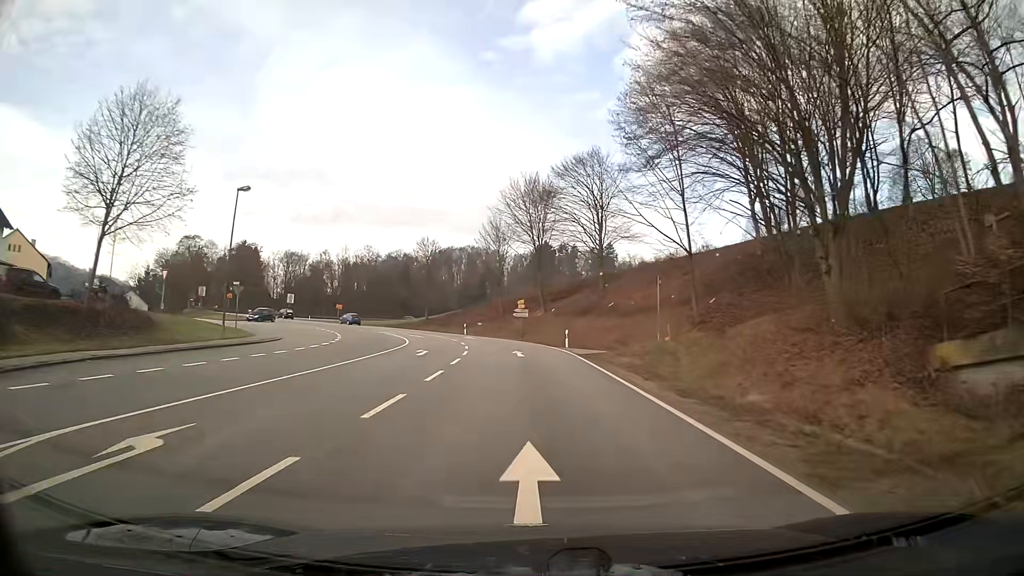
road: primary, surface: asphalt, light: Day
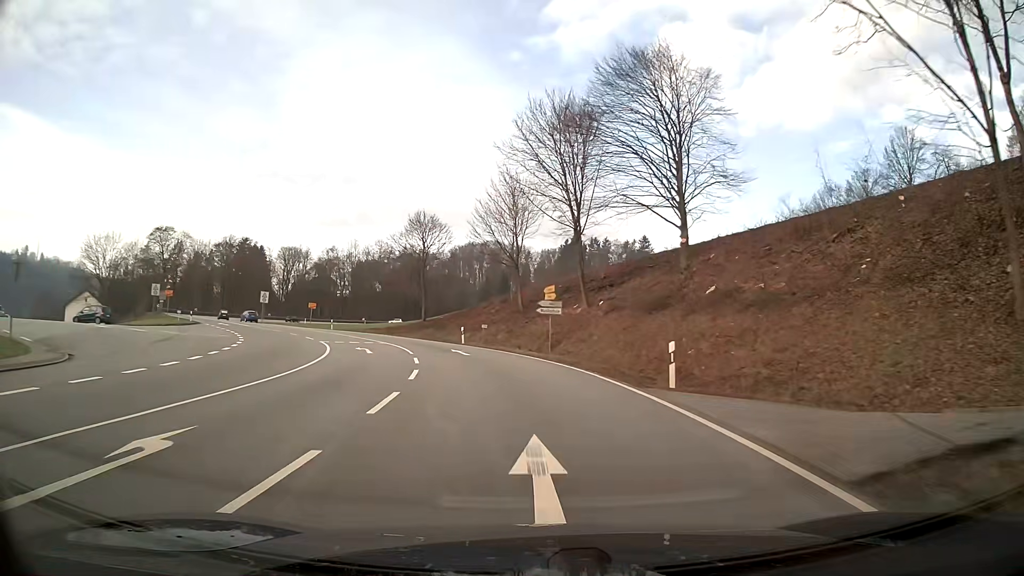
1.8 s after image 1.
(-0.4, +23.7) m; -3°
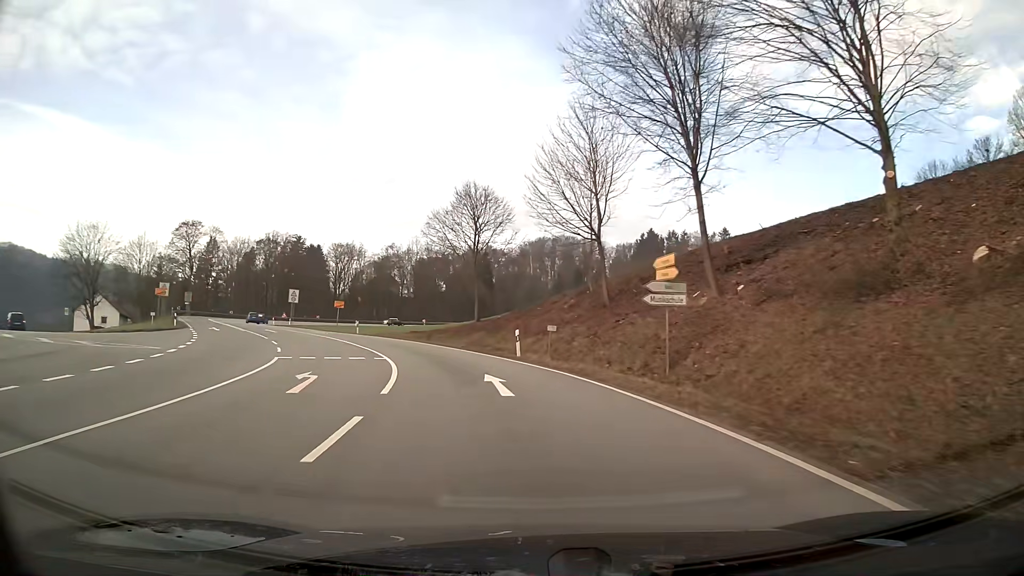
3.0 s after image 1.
(-0.9, +15.6) m; -7°
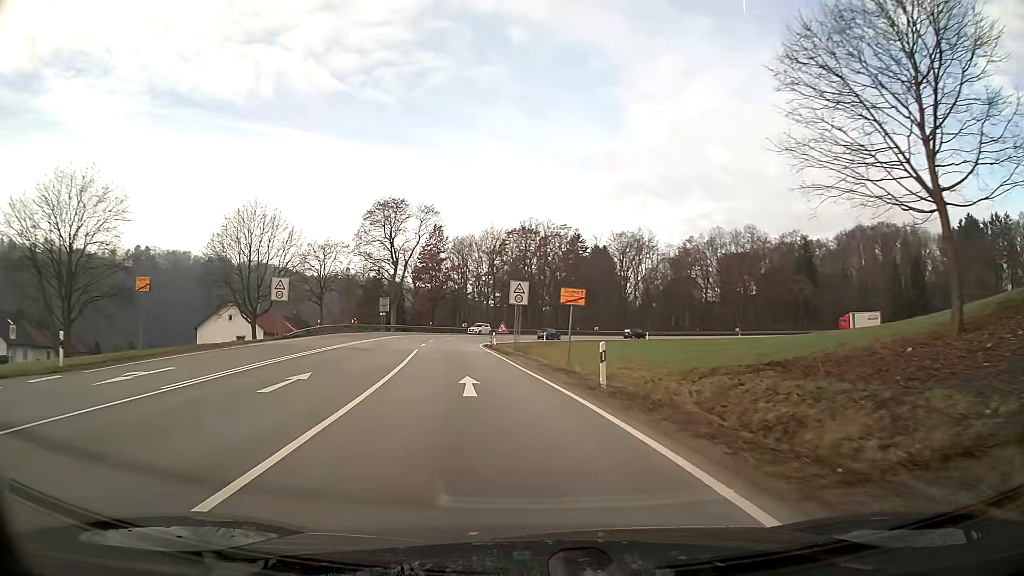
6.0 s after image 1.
(-8.1, +37.0) m; -26°
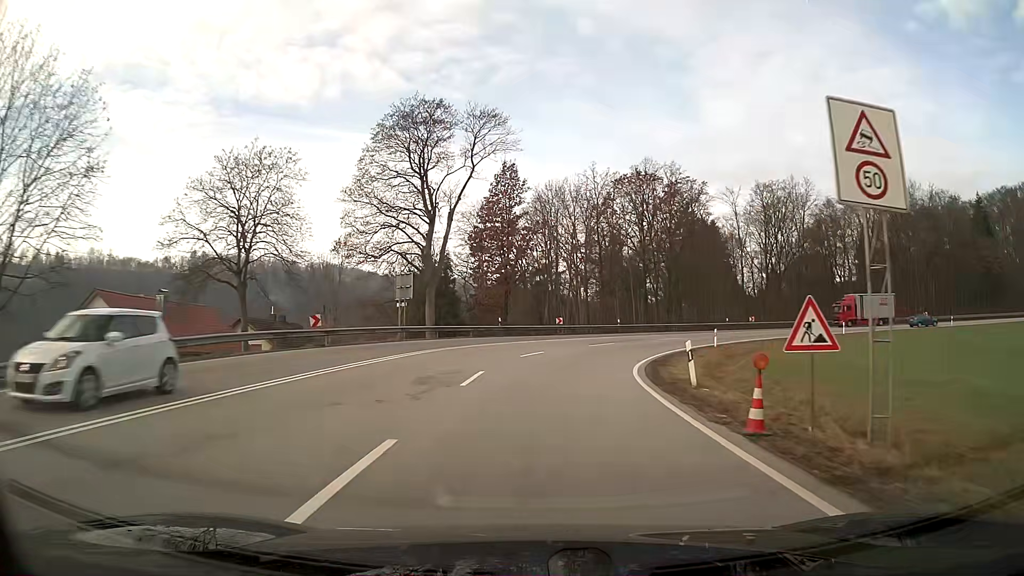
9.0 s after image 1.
(-3.3, +37.9) m; -4°
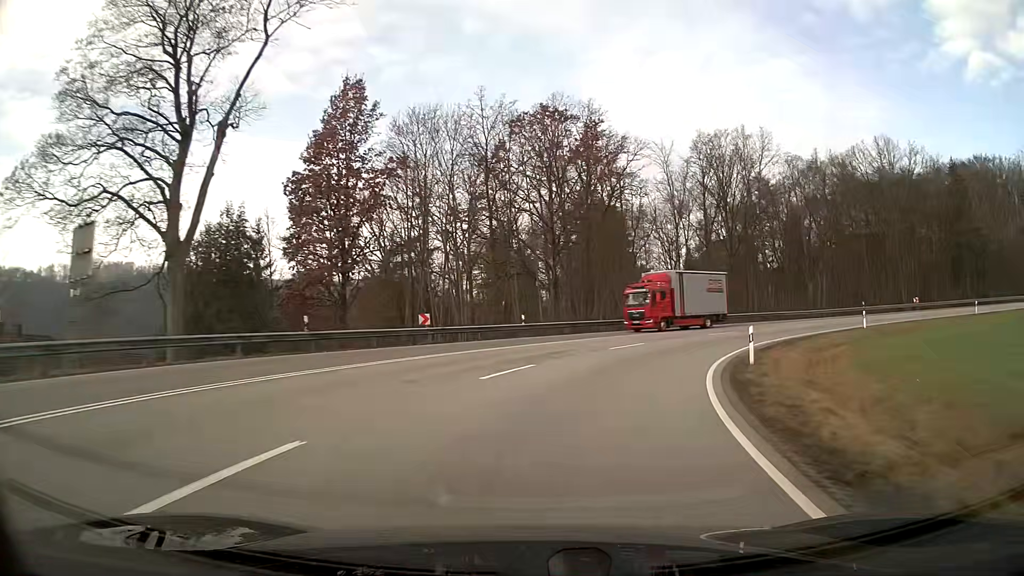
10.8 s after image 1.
(+1.9, +22.7) m; +12°
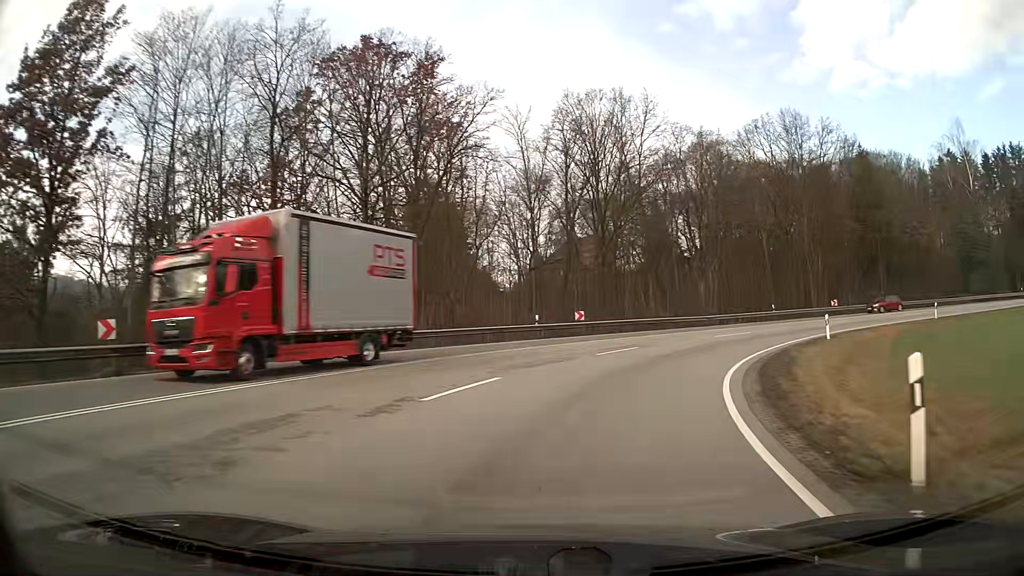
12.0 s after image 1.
(+1.8, +14.8) m; +14°
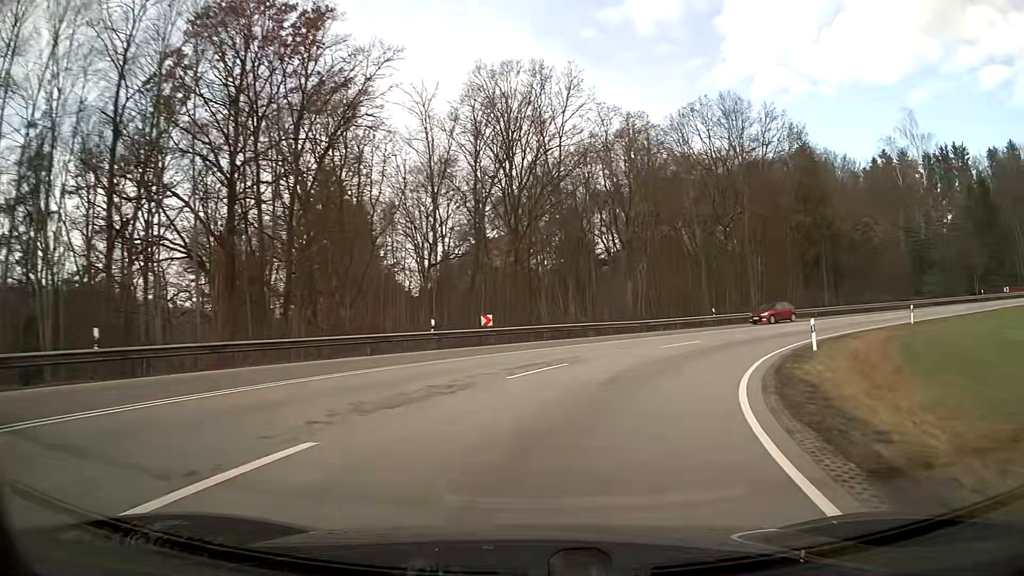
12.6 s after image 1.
(+0.5, +7.3) m; +7°
